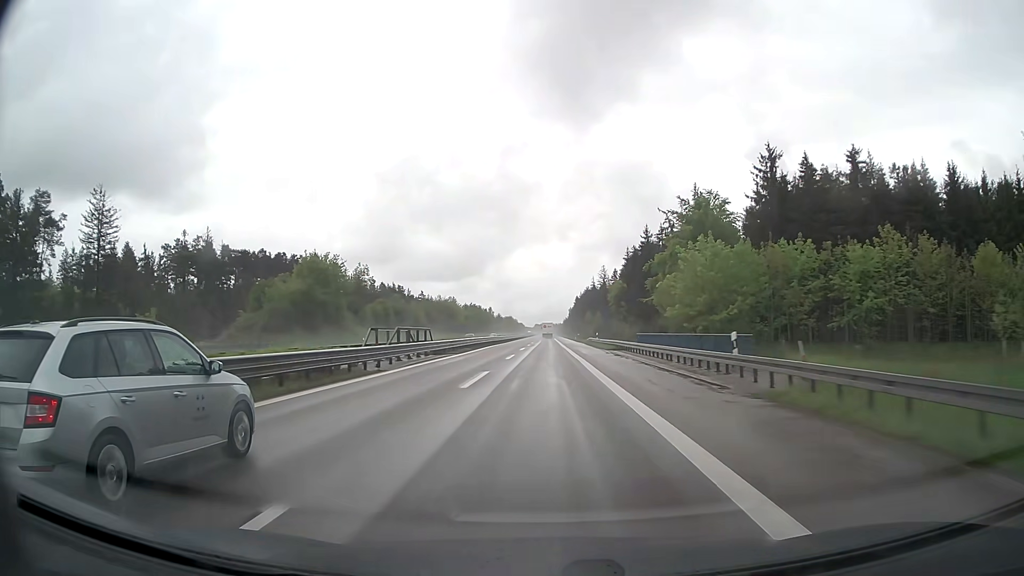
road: trunk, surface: asphalt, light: Day
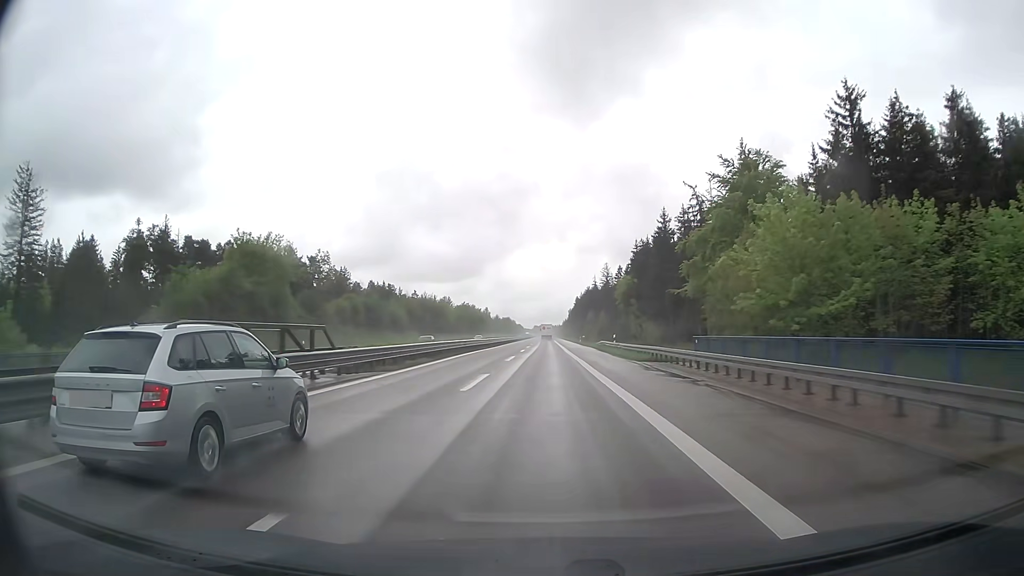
(0.0, +18.3) m; 0°
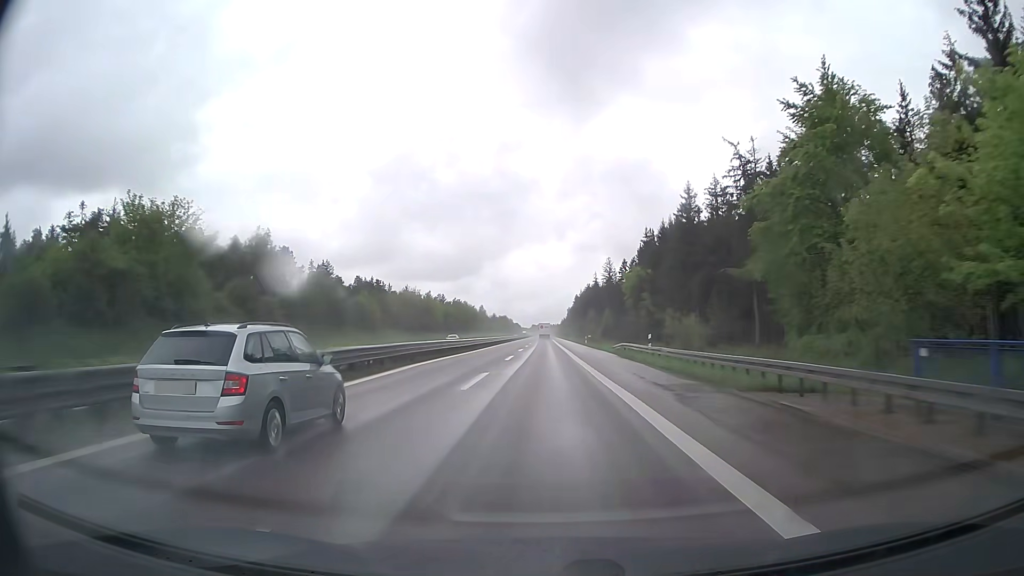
(0.0, +18.3) m; 0°
(0, +10) (0, +20) (0, +30) (0, +40) (0, +50) (0, +60) (0, +70) (0, +80) (0, +90) (0, +100) m
